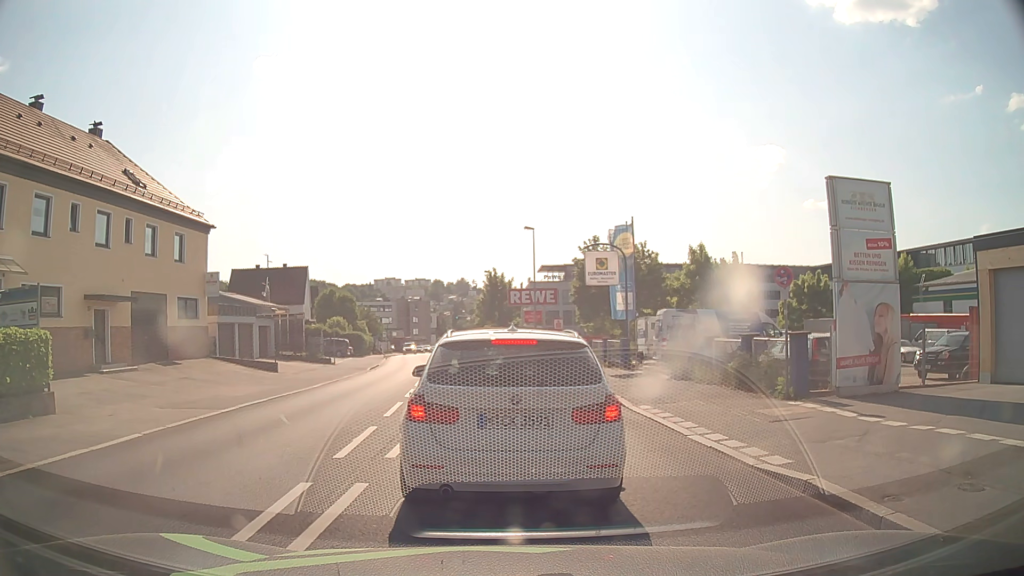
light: Day
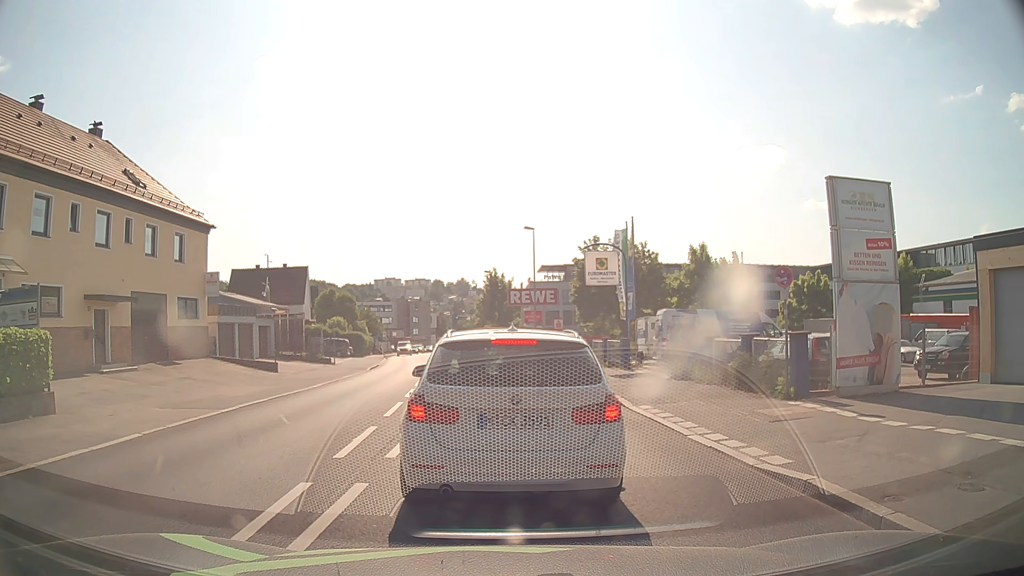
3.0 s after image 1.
(0.0, 0.0) m; 0°
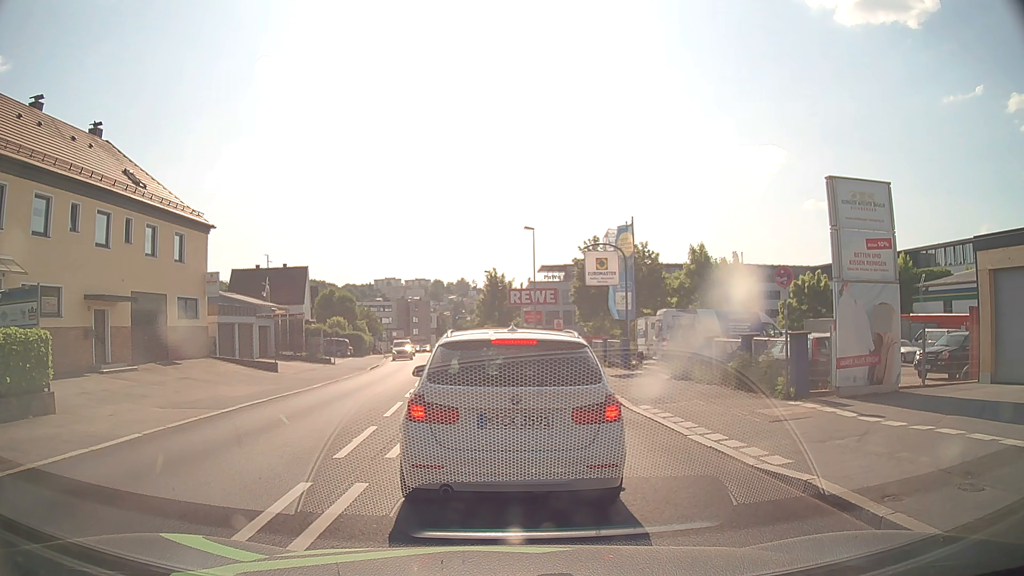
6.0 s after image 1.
(0.0, 0.0) m; 0°
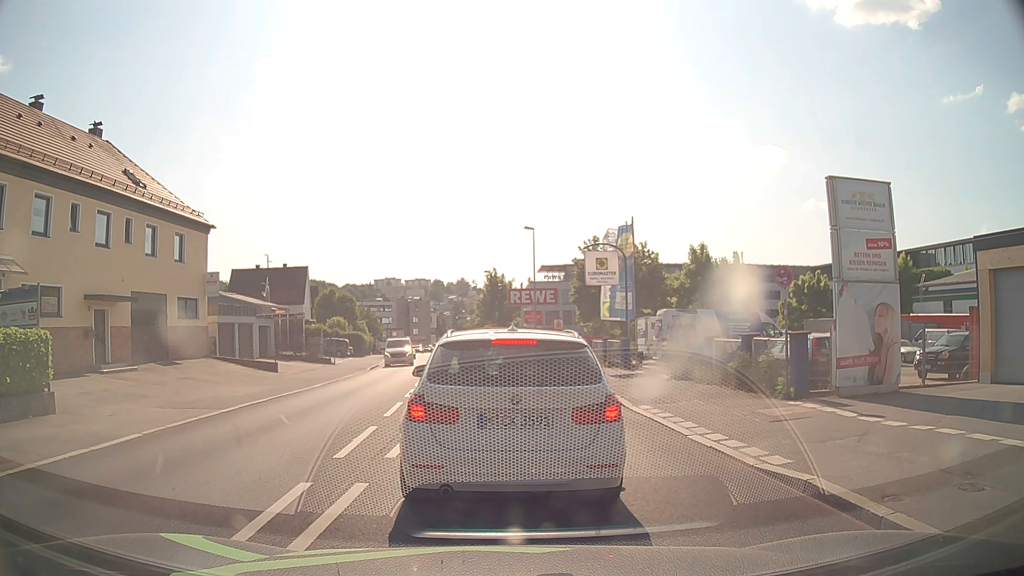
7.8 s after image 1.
(0.0, 0.0) m; 0°
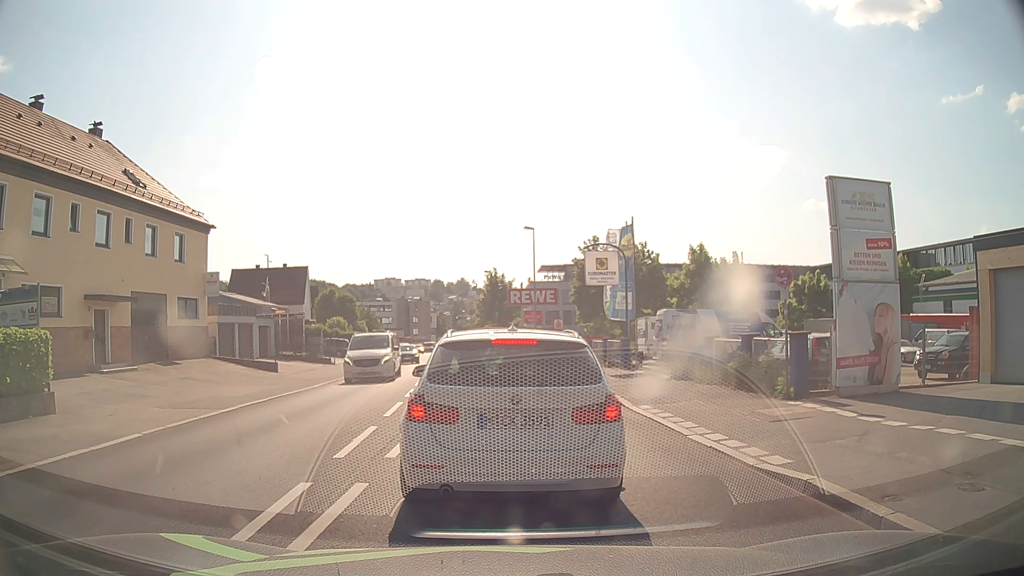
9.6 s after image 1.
(0.0, 0.0) m; 0°
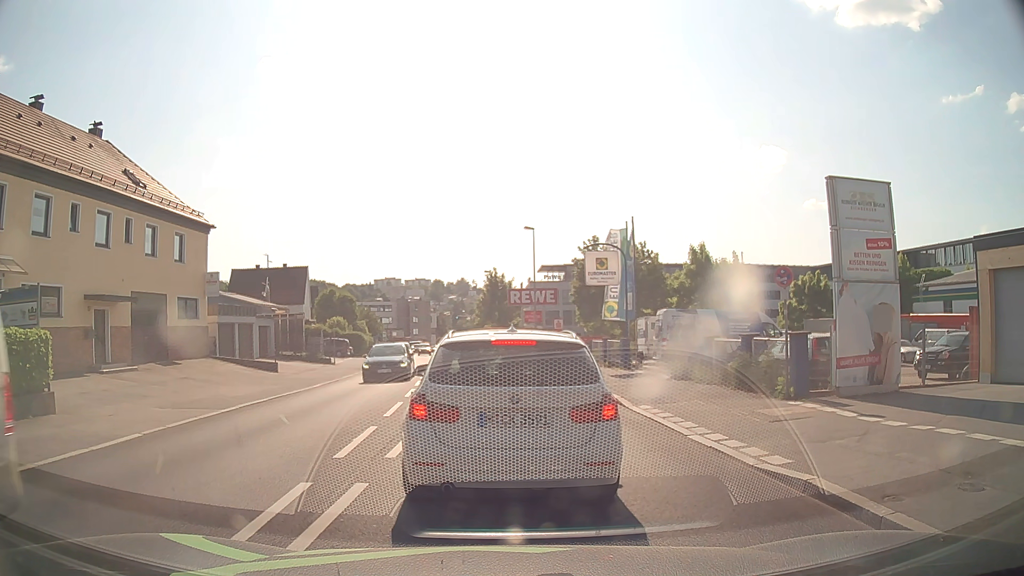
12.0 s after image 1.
(0.0, 0.0) m; 0°
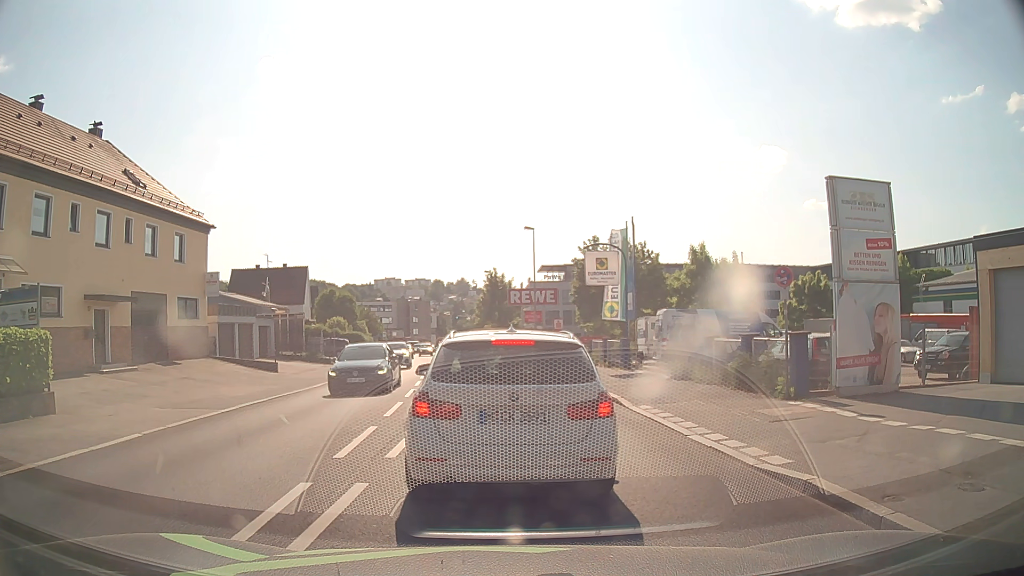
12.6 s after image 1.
(0.0, 0.0) m; 0°
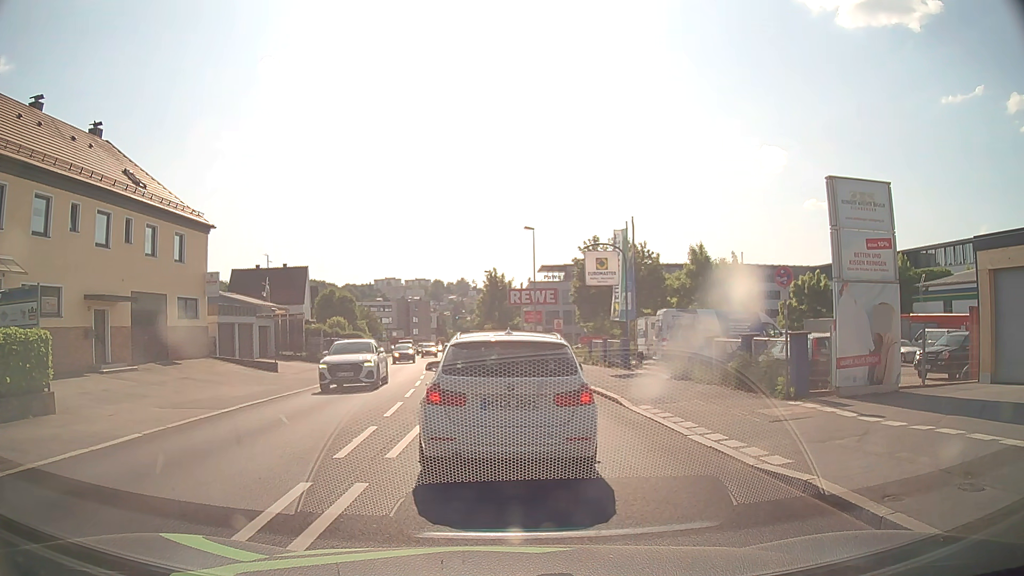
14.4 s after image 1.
(0.0, 0.0) m; 0°
(0, +10) (0, +20) (0, +30) (-1, +40) (-1, +50) (-2, +60) (-4, +70) (-5, +80) (-6, +90) (-7, +100) m
